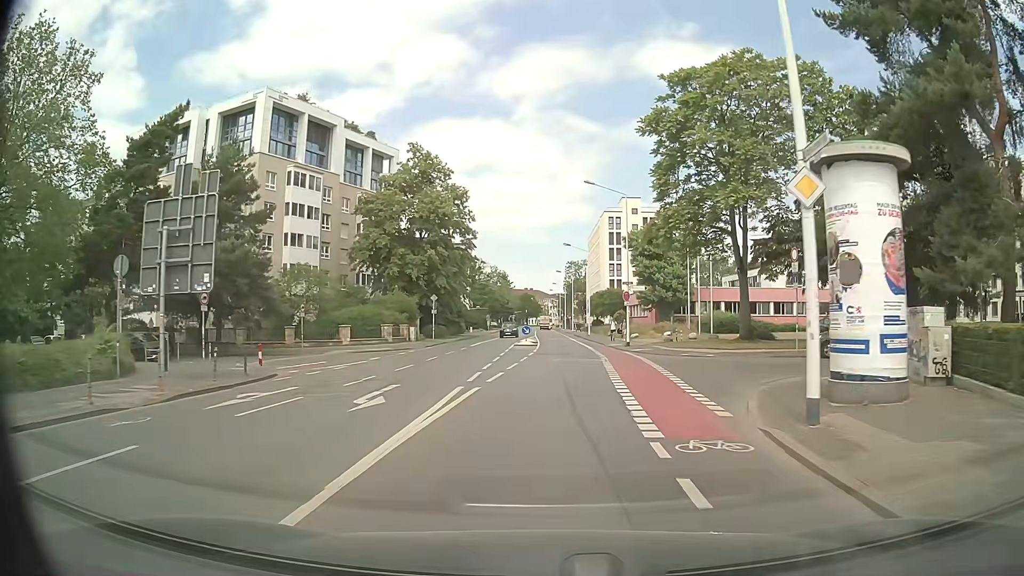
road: secondary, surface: asphalt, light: Day
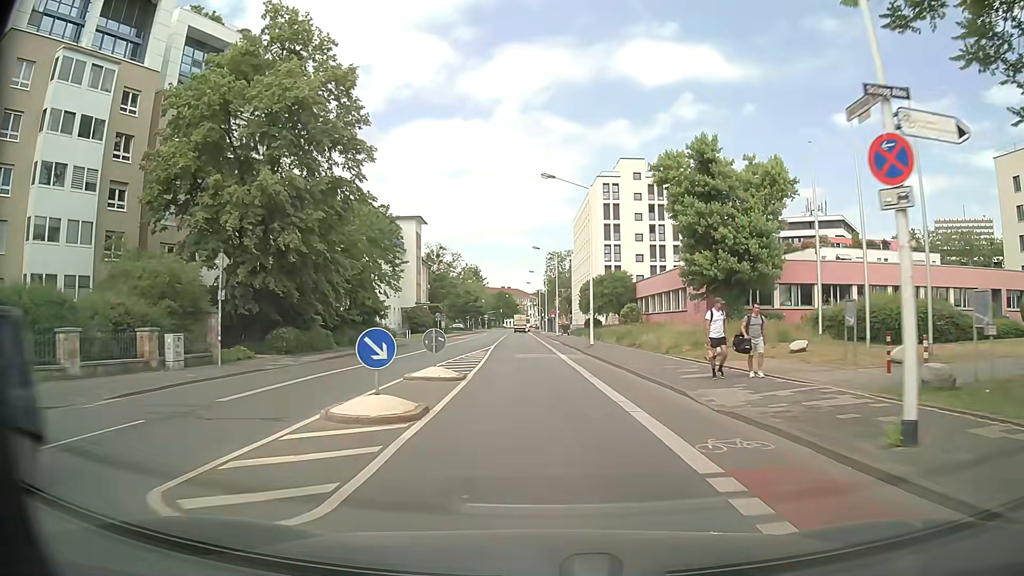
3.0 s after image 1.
(+1.4, +33.5) m; +3°
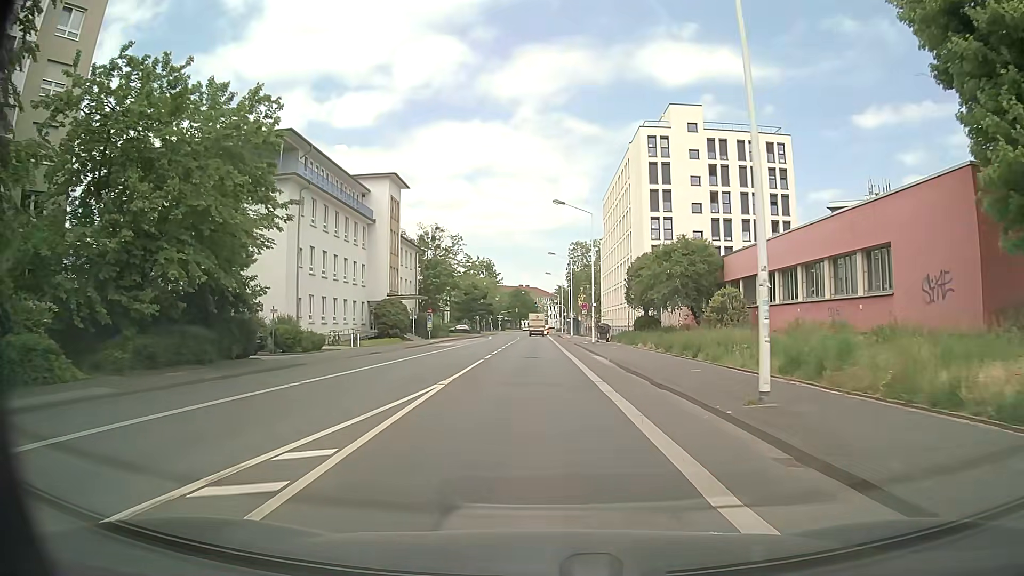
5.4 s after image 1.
(-0.6, +27.0) m; -2°
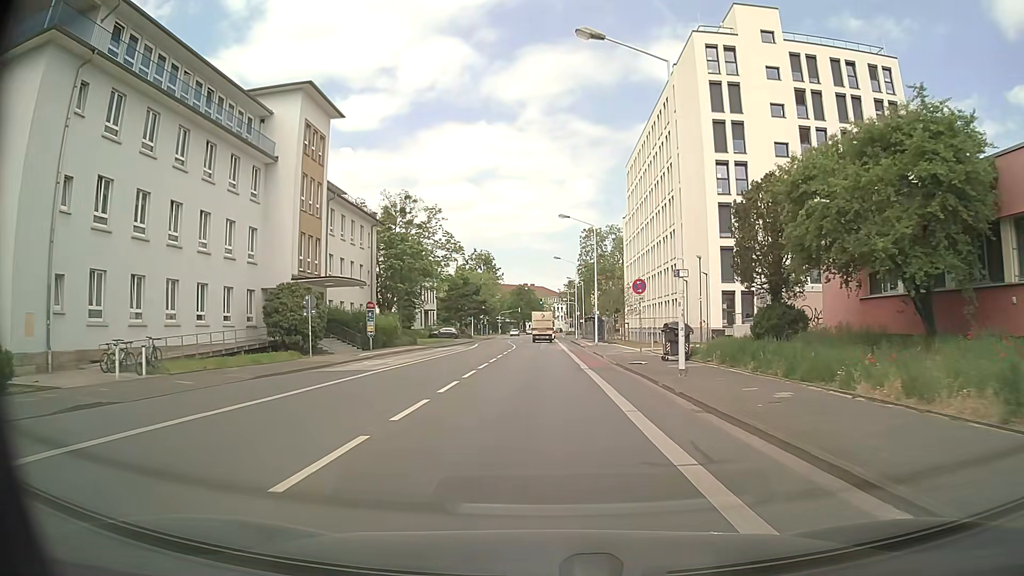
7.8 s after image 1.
(-0.4, +26.7) m; -1°
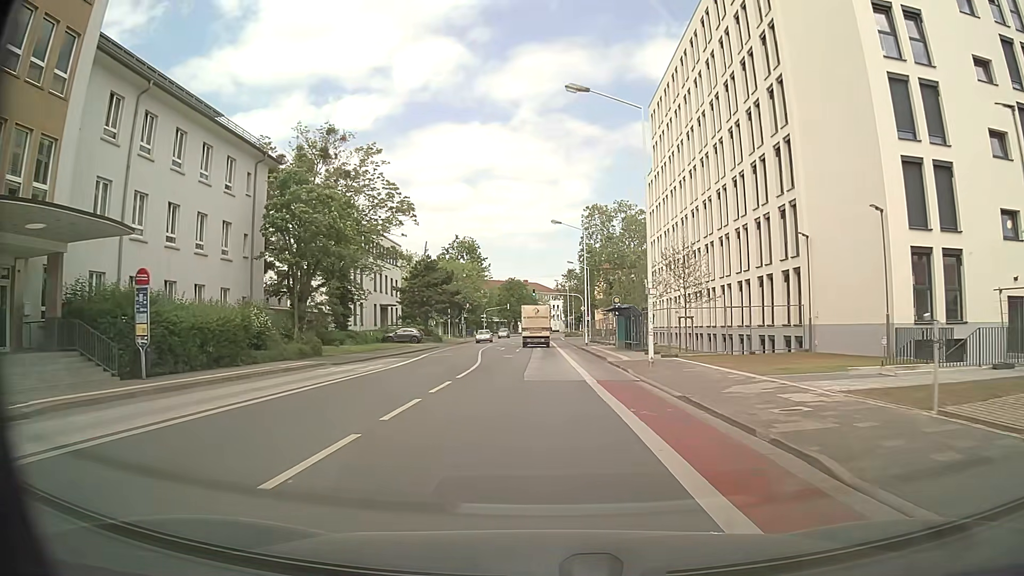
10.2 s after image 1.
(+0.3, +26.4) m; +1°
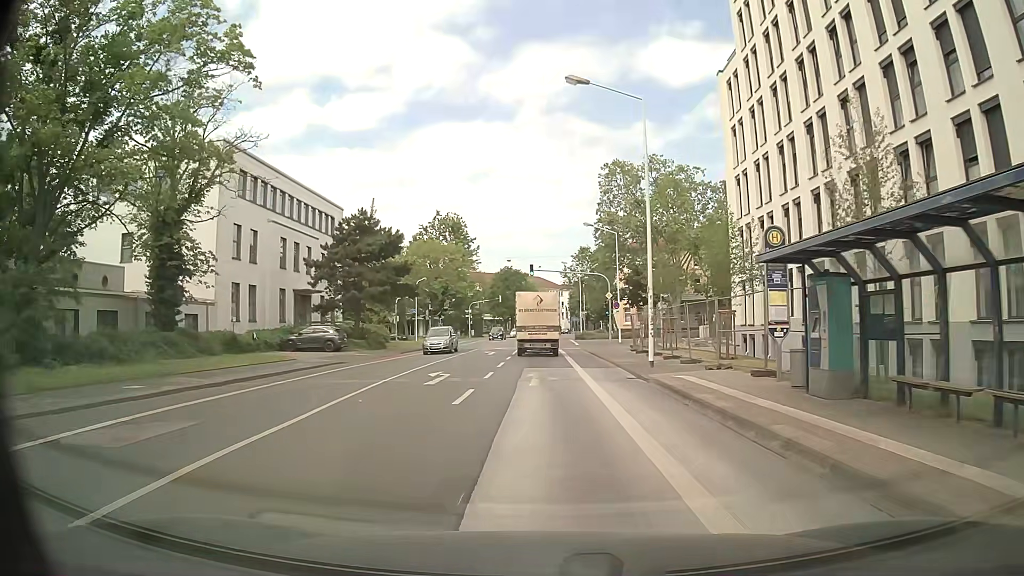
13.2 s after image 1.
(-0.2, +30.3) m; -1°
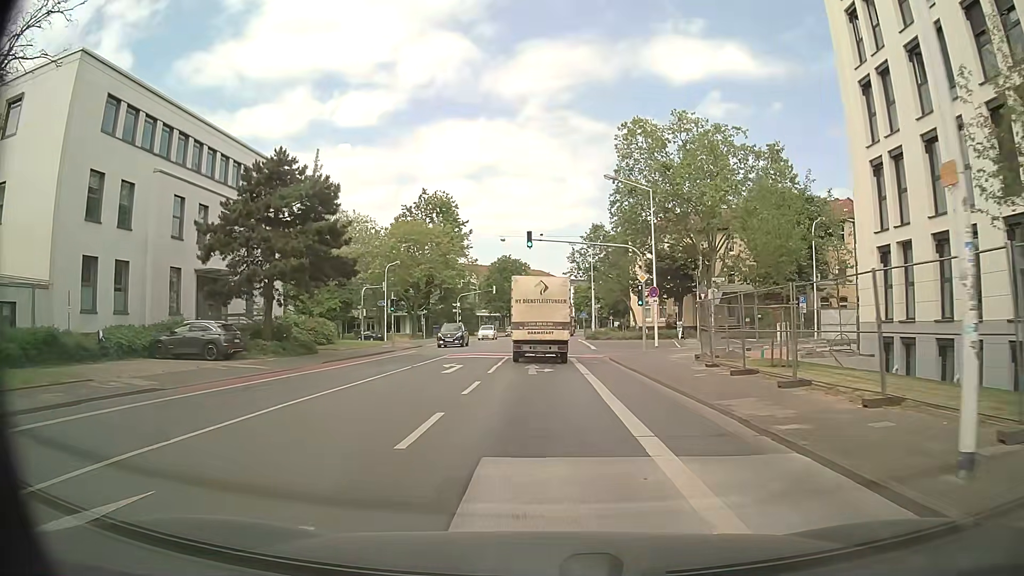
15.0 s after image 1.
(+0.1, +16.6) m; 0°
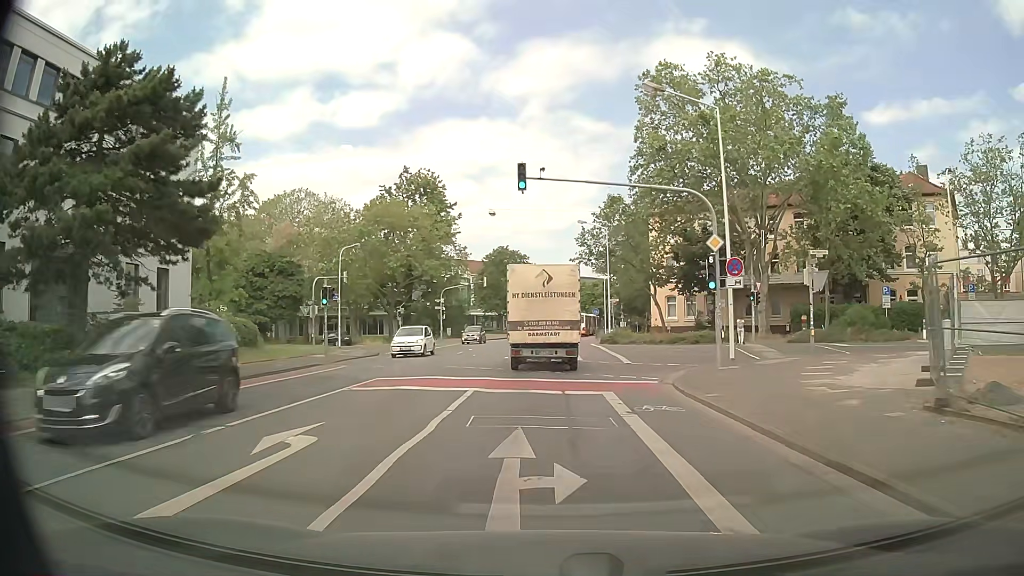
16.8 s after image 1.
(+0.2, +14.9) m; 0°
(0, +10) (0, +20) (+6, +28) (+15, +28) (+24, +23) (+32, +17) (+40, +11) (+48, +5) (+56, -1) (+64, -7) m
